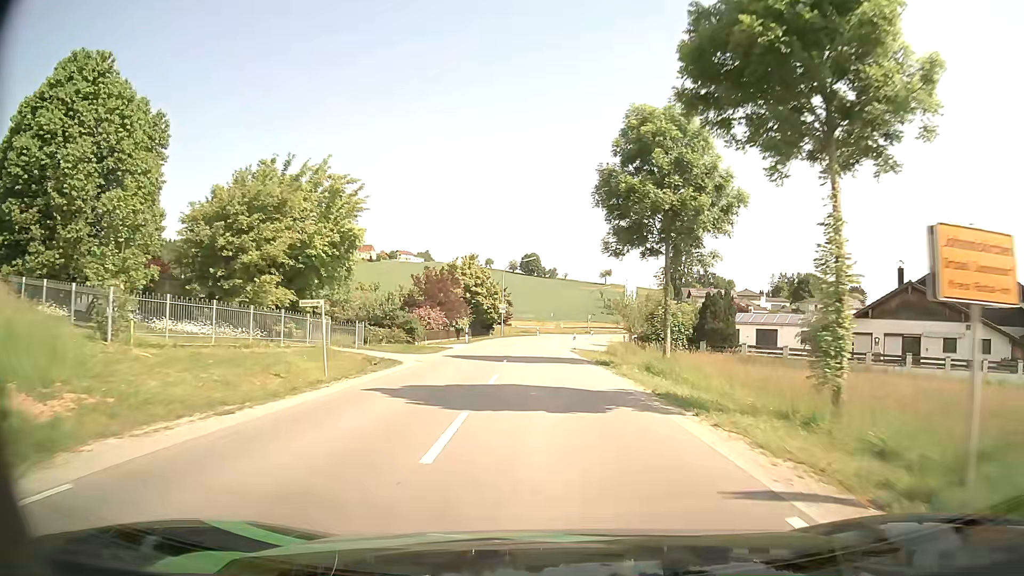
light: Day
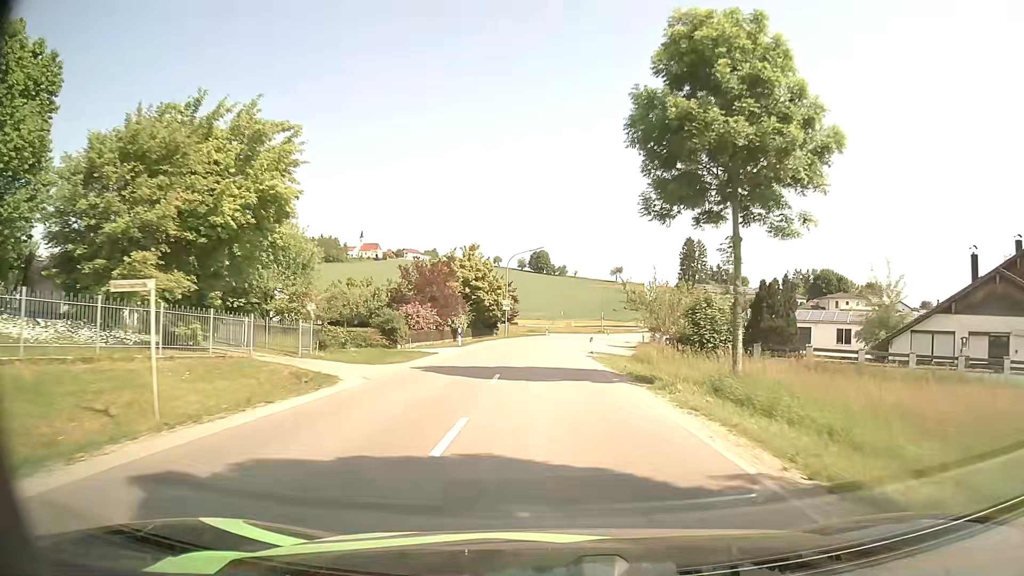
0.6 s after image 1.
(-0.1, +8.7) m; -1°
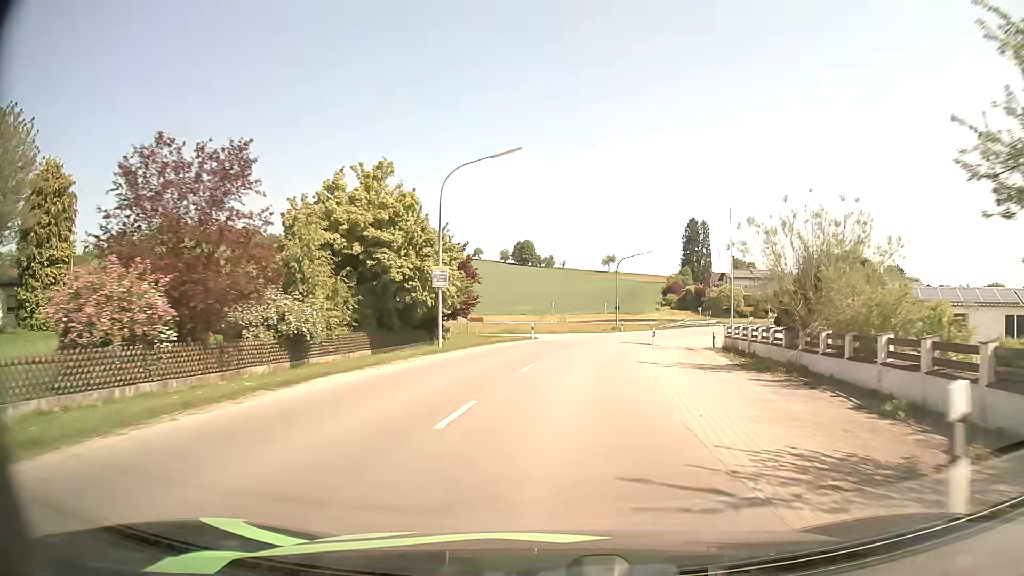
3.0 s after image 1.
(-0.1, +34.7) m; +1°
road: secondary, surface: asphalt
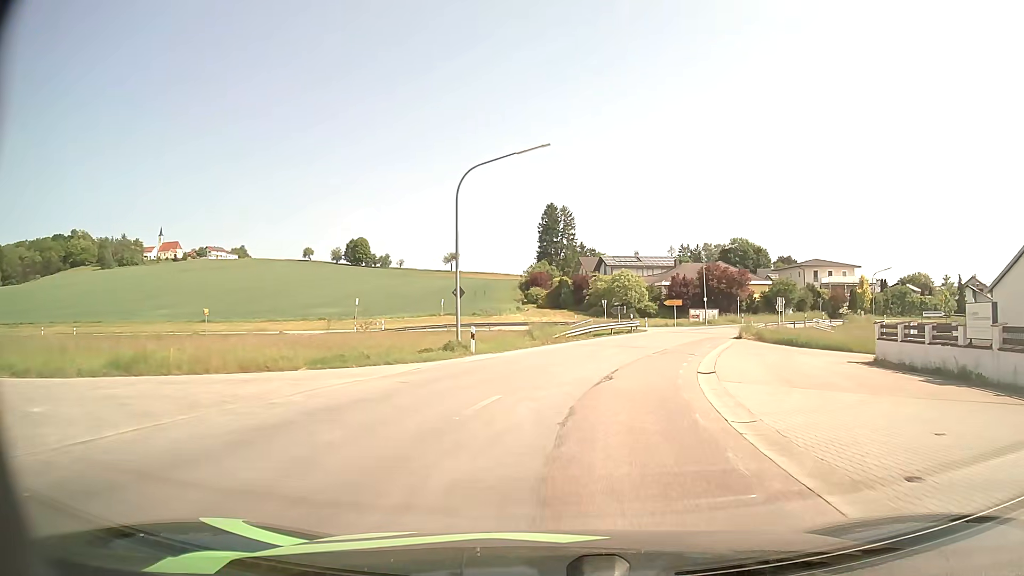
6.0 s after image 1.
(+3.6, +39.7) m; +13°
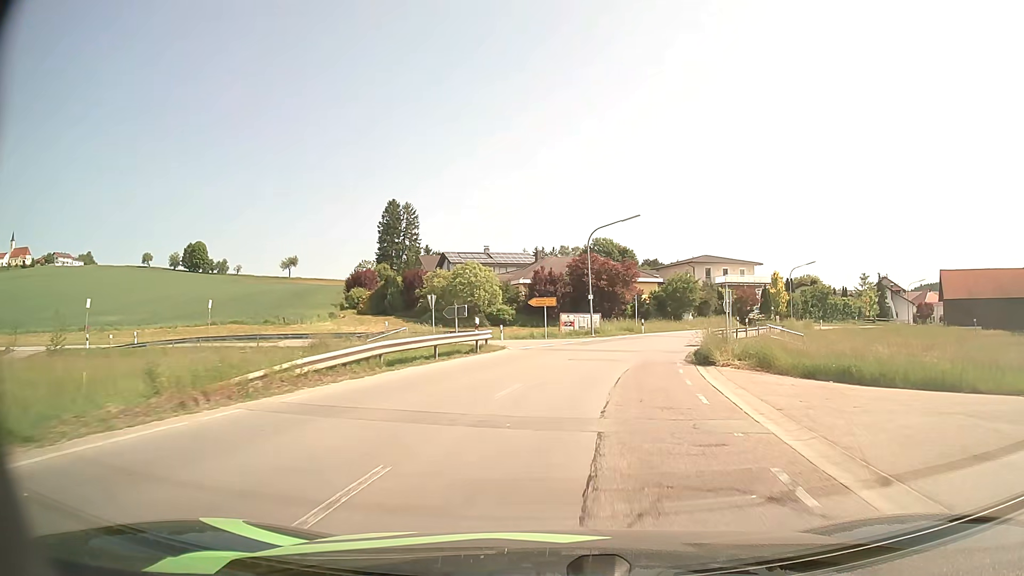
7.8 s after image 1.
(+2.6, +22.3) m; +13°
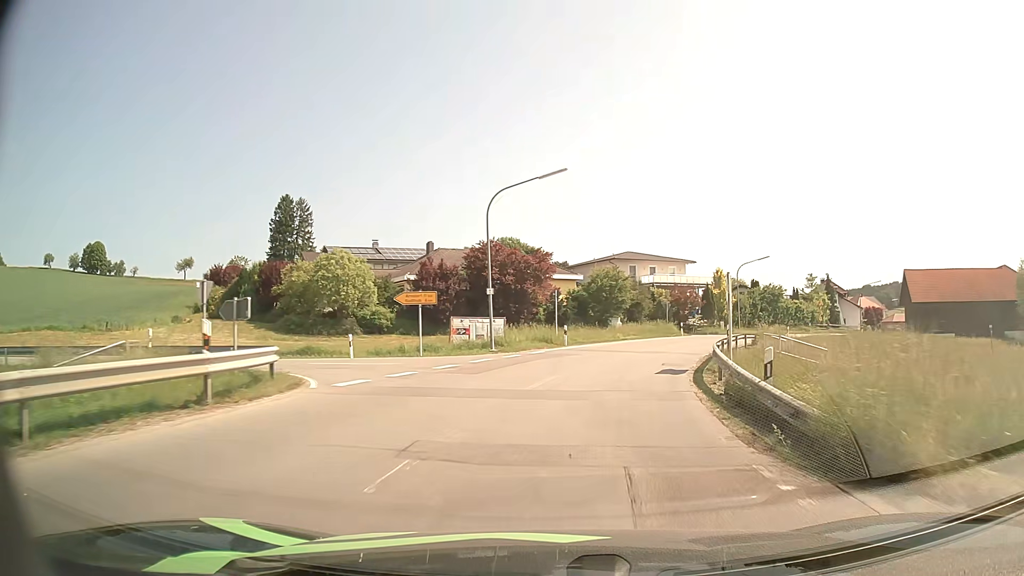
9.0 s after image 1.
(+1.0, +14.9) m; +8°
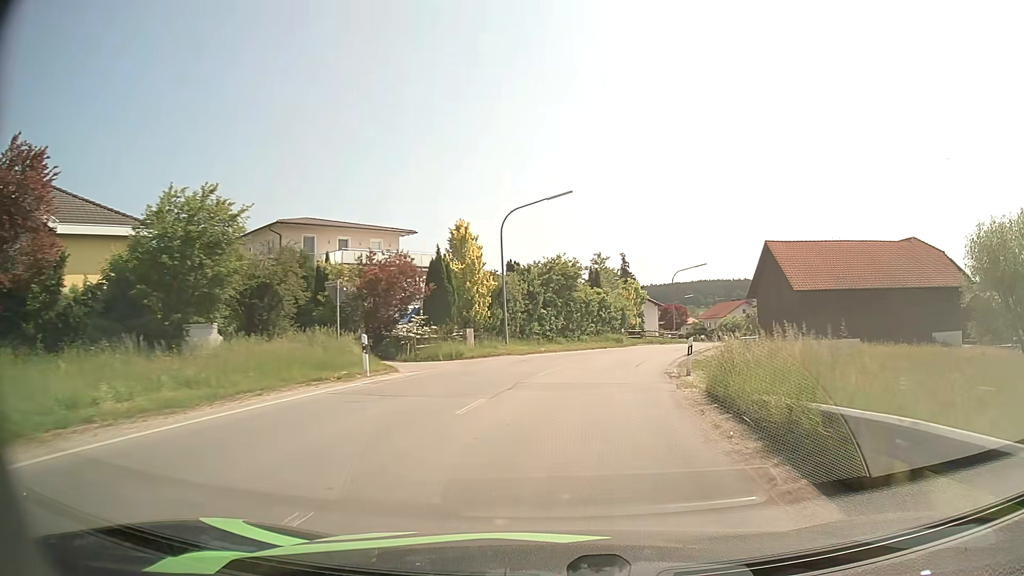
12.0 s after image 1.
(+7.5, +35.6) m; +23°
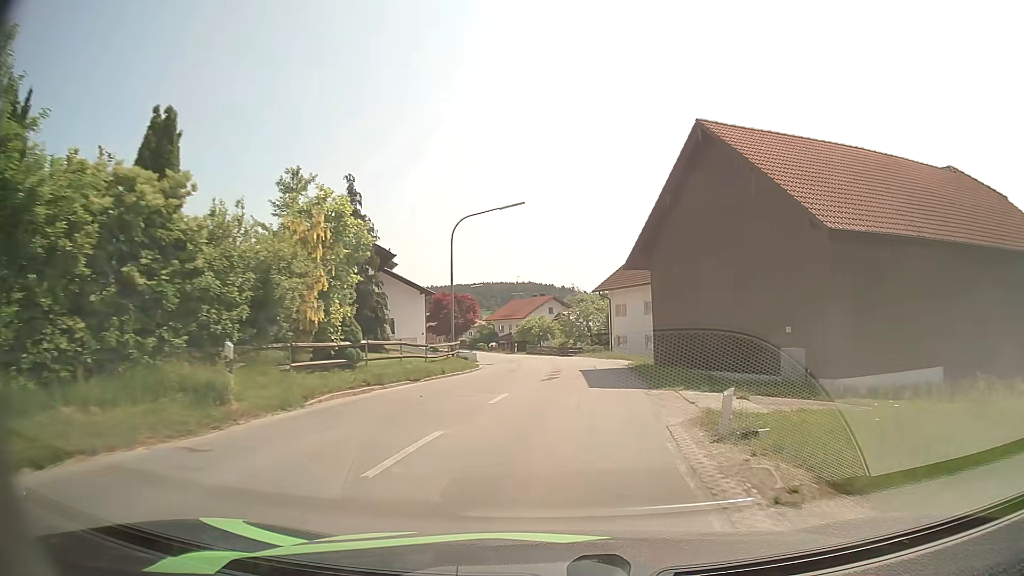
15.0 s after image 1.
(+6.1, +35.6) m; +18°
(0, +10) (+1, +20) (+1, +30) (+1, +40) (0, +50) (-2, +60) (-4, +70) (-6, +79) (-10, +89) (-13, +98) m
